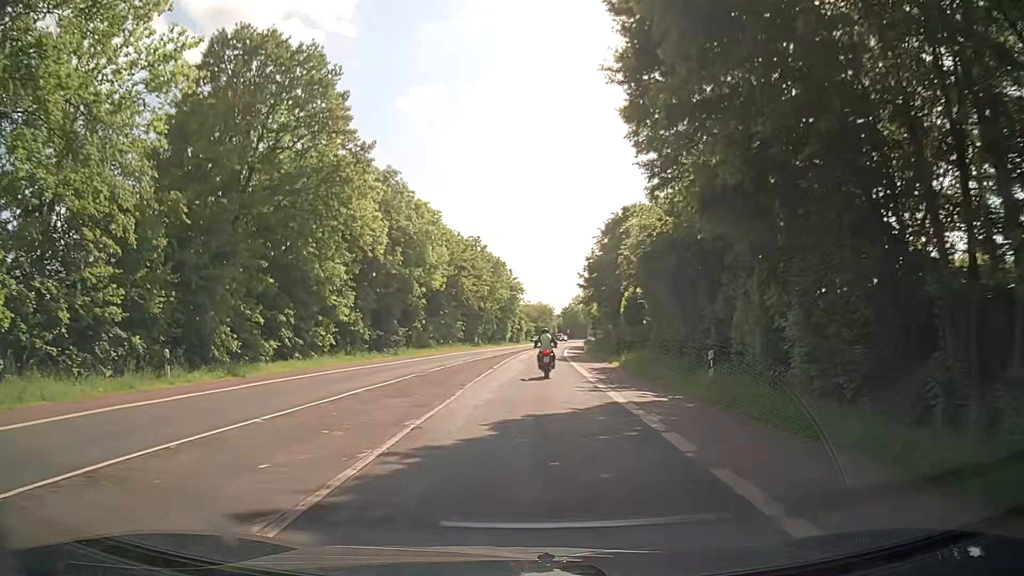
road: secondary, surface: asphalt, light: Day
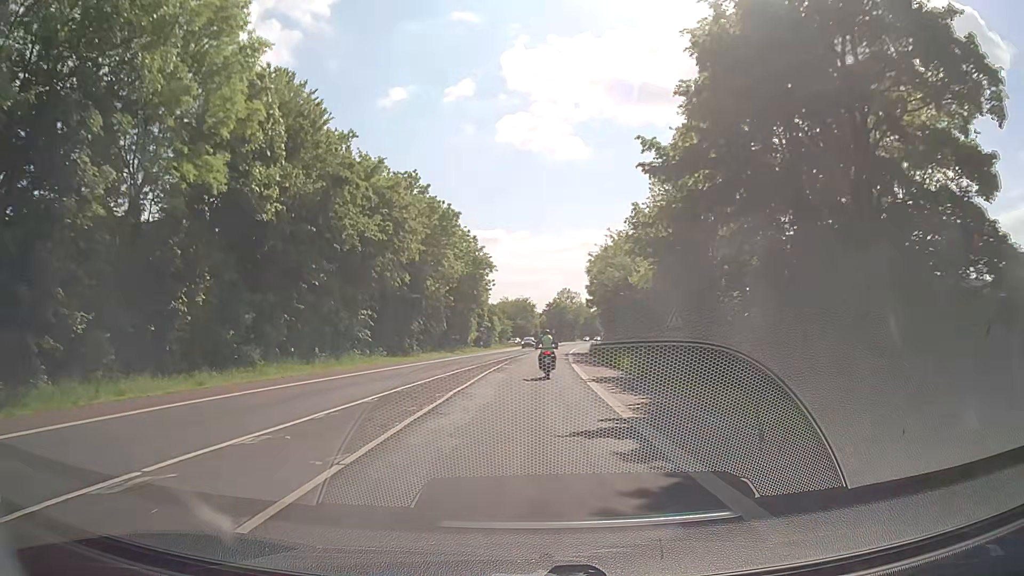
(+1.0, +38.8) m; +2°
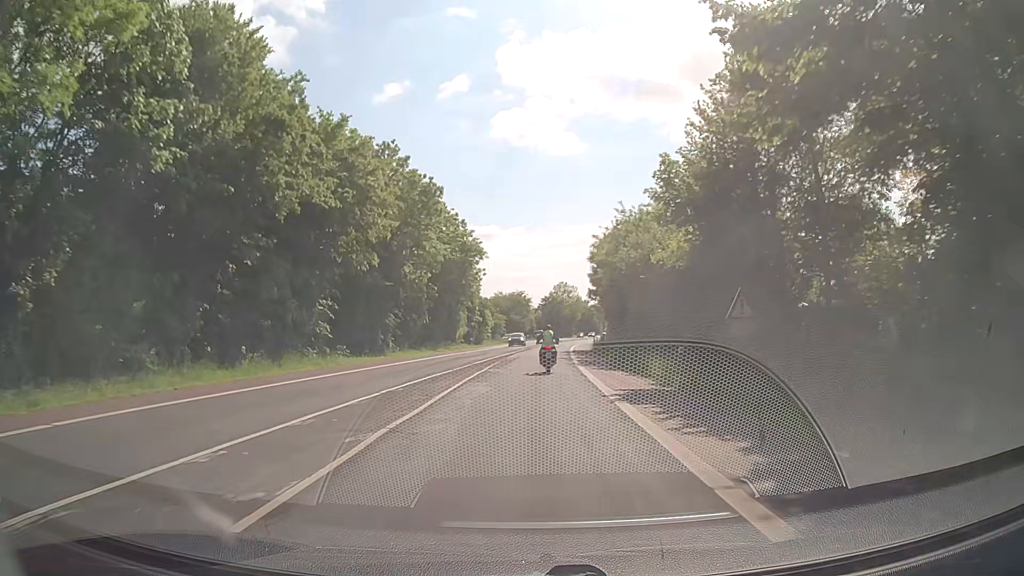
(+0.1, +7.8) m; +1°
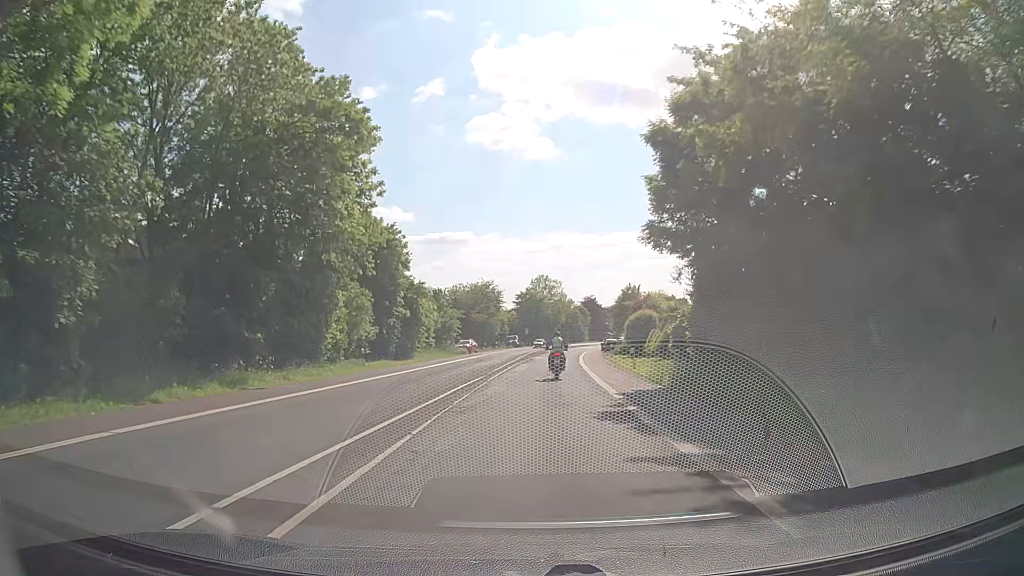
(+0.6, +39.4) m; +2°
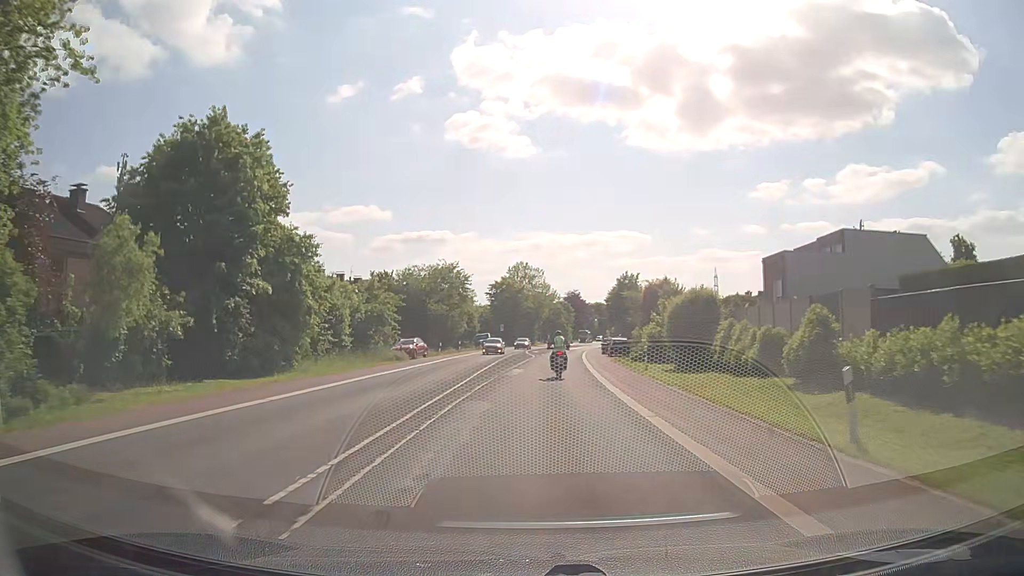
(+0.2, +23.9) m; +2°
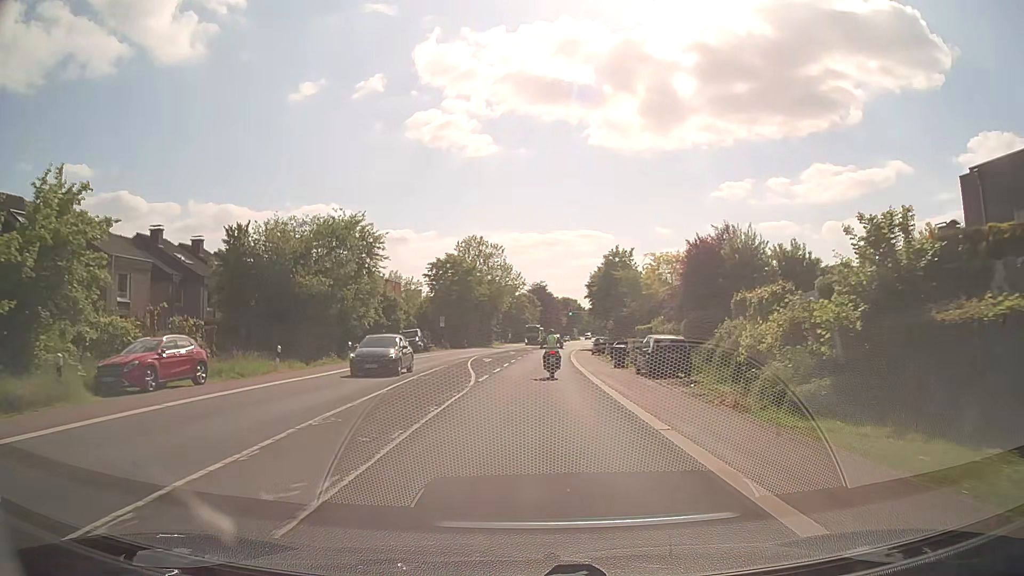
(+0.6, +31.9) m; +3°
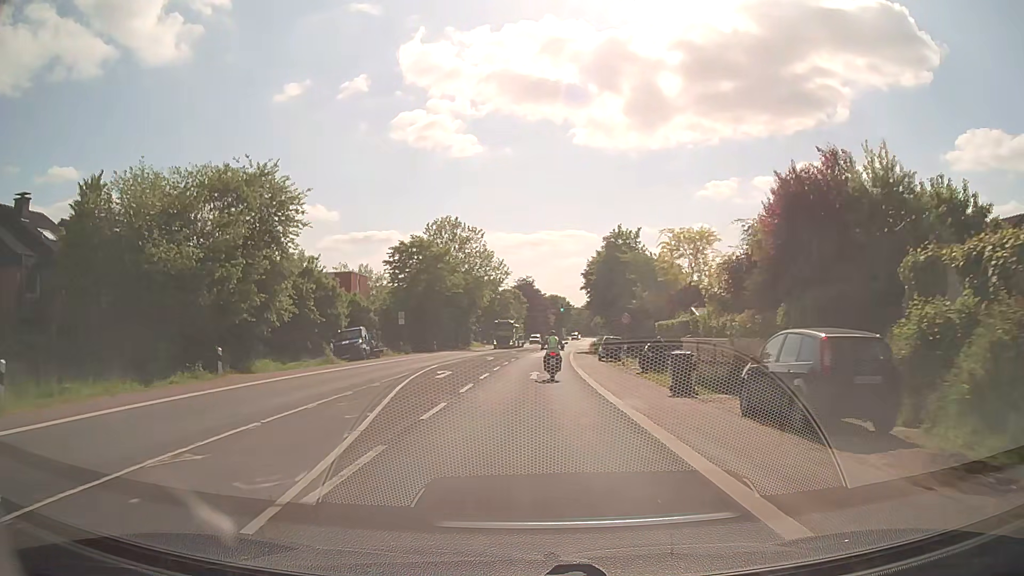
(+0.2, +15.9) m; +1°
